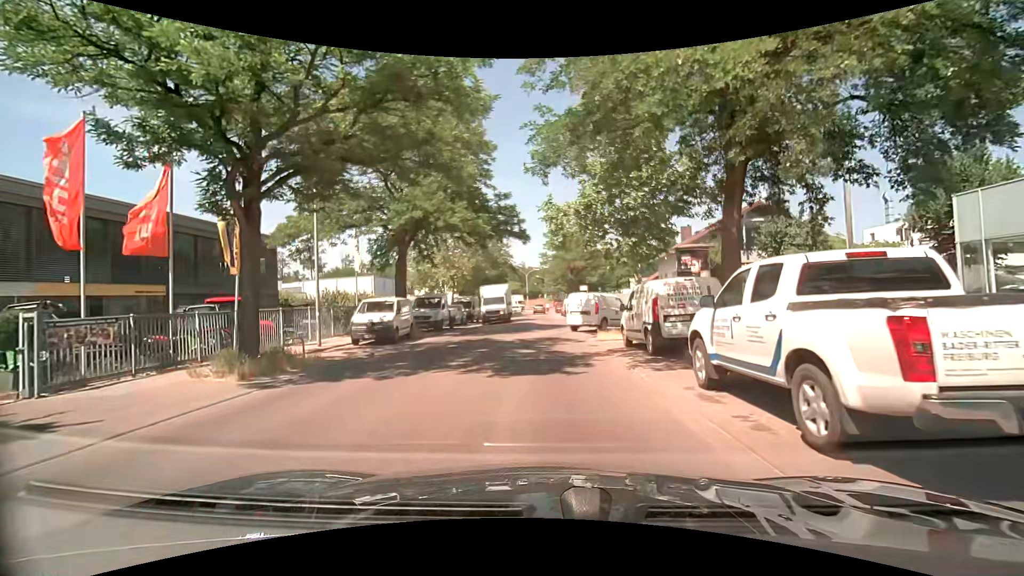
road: unclassified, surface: asphalt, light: Day
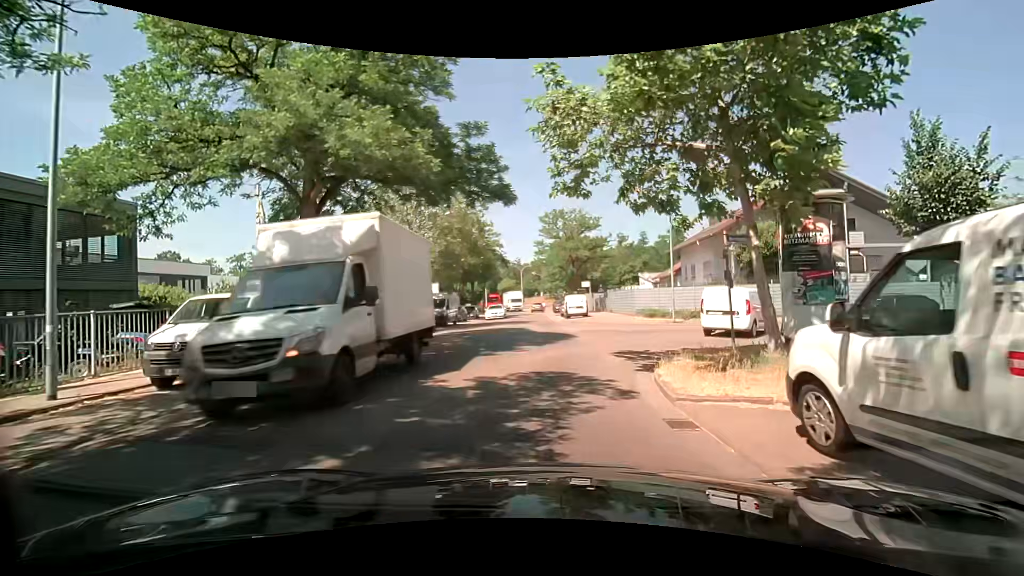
(0.0, +10.6) m; 0°
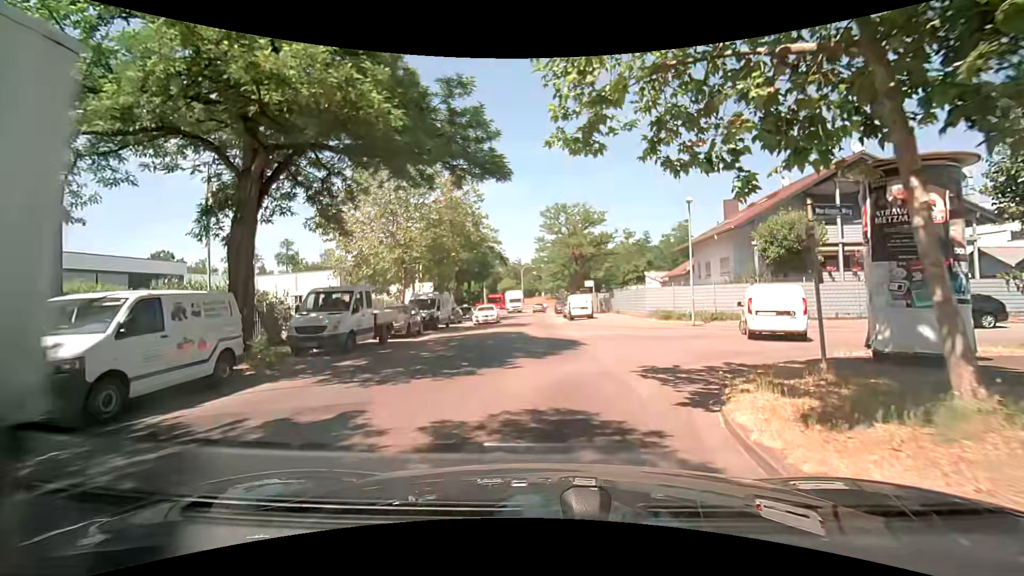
(0.0, +3.4) m; 0°
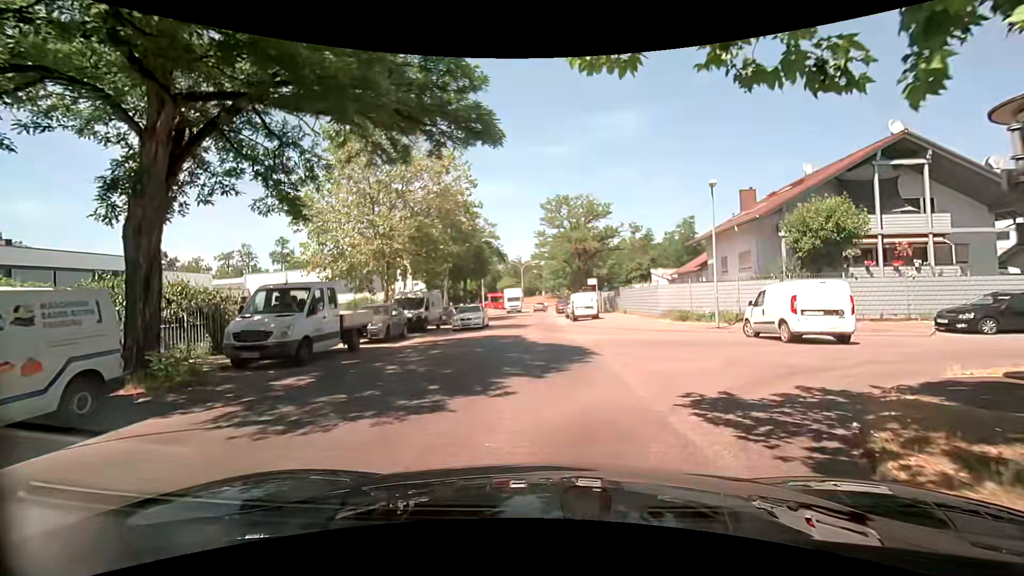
(0.0, +3.2) m; 0°
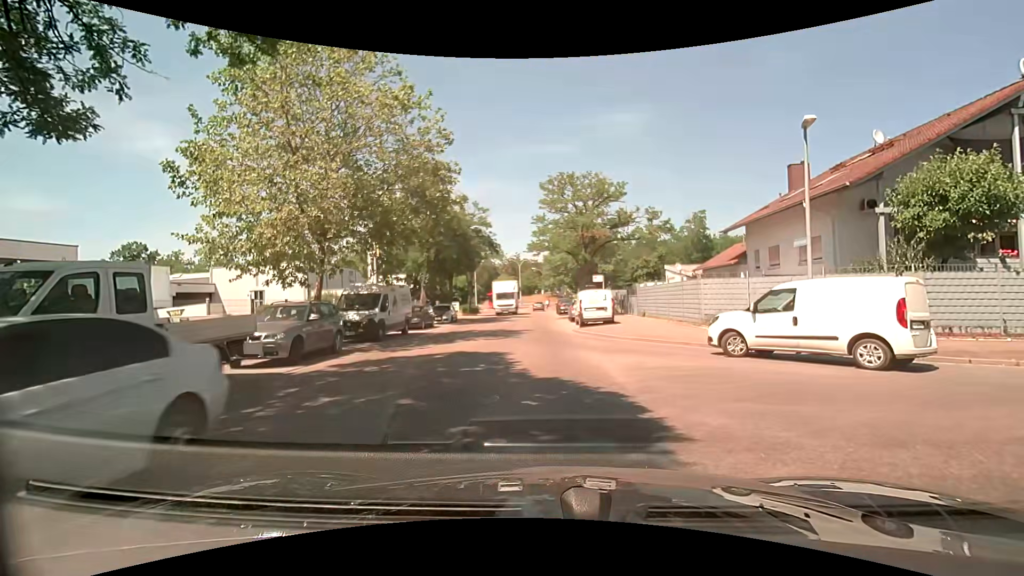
(0.0, +7.2) m; +1°
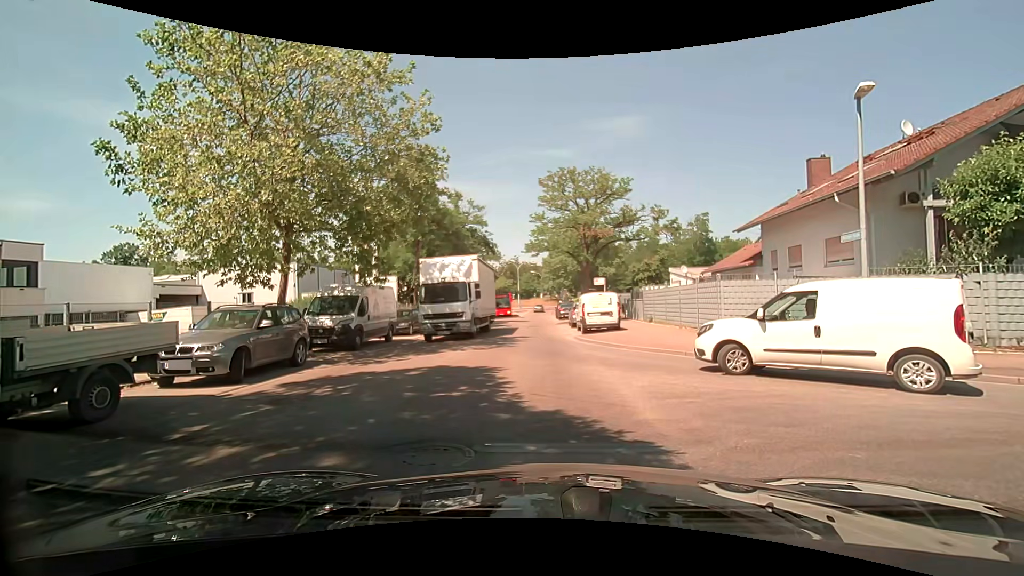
(-0.1, +2.3) m; -2°
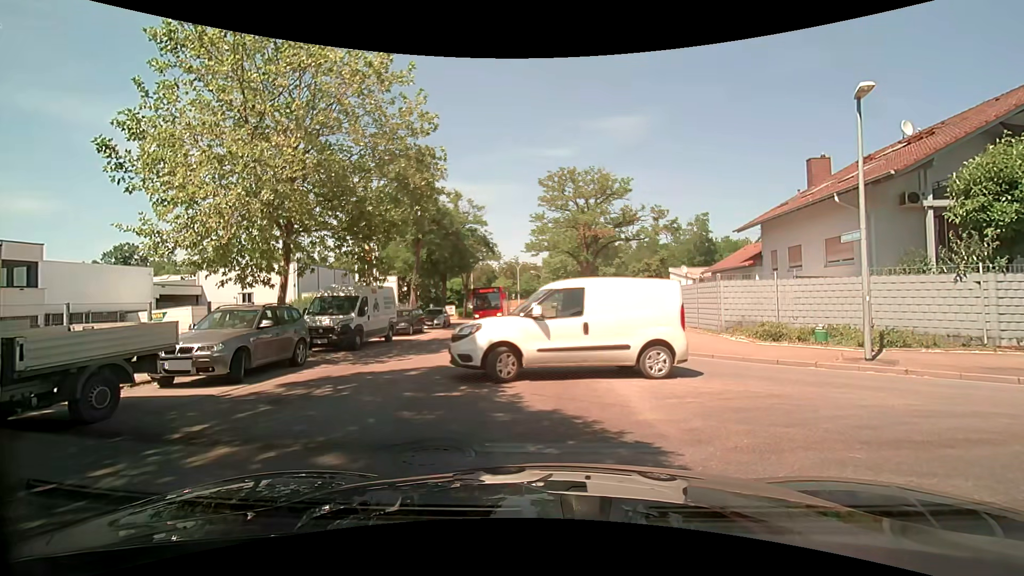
(0.0, 0.0) m; 0°
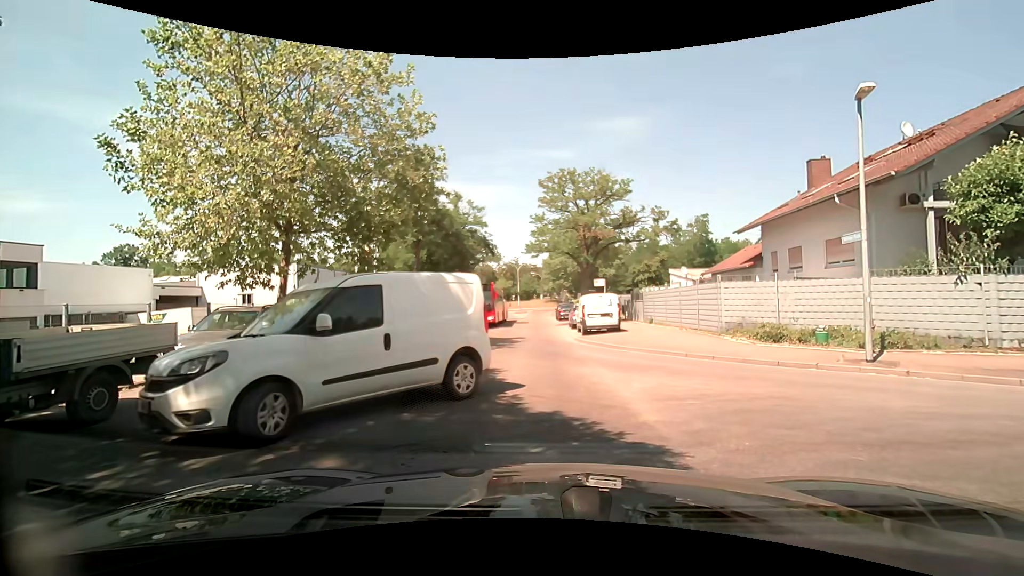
(0.0, 0.0) m; 0°
